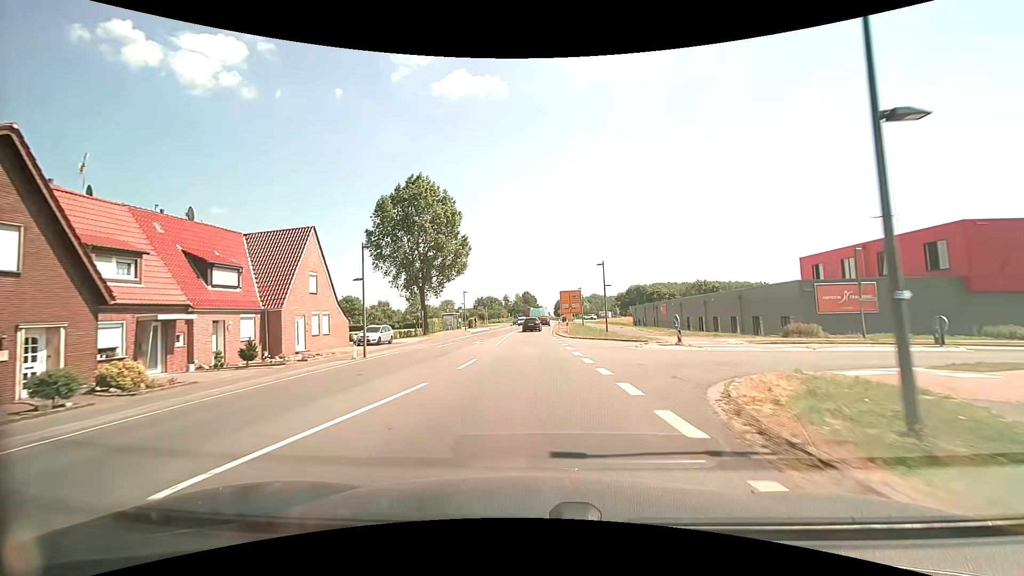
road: secondary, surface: asphalt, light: Day
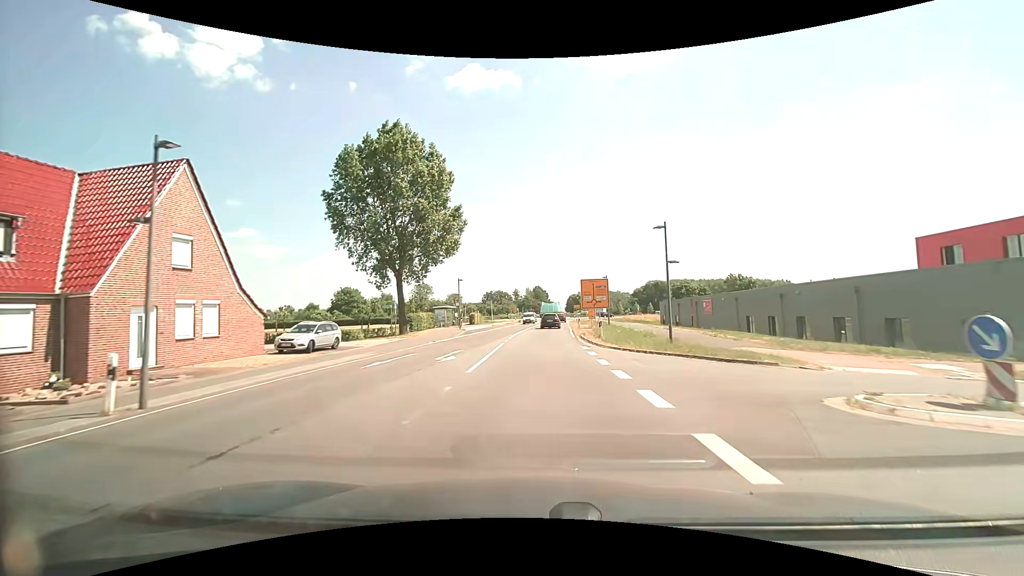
(-0.2, +13.5) m; -2°
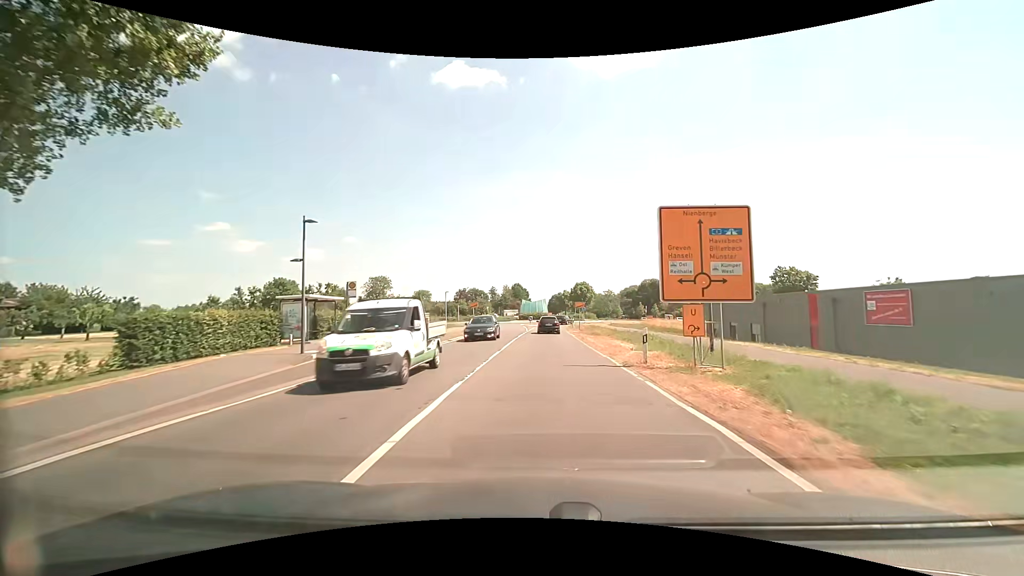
(+0.1, +32.4) m; +2°
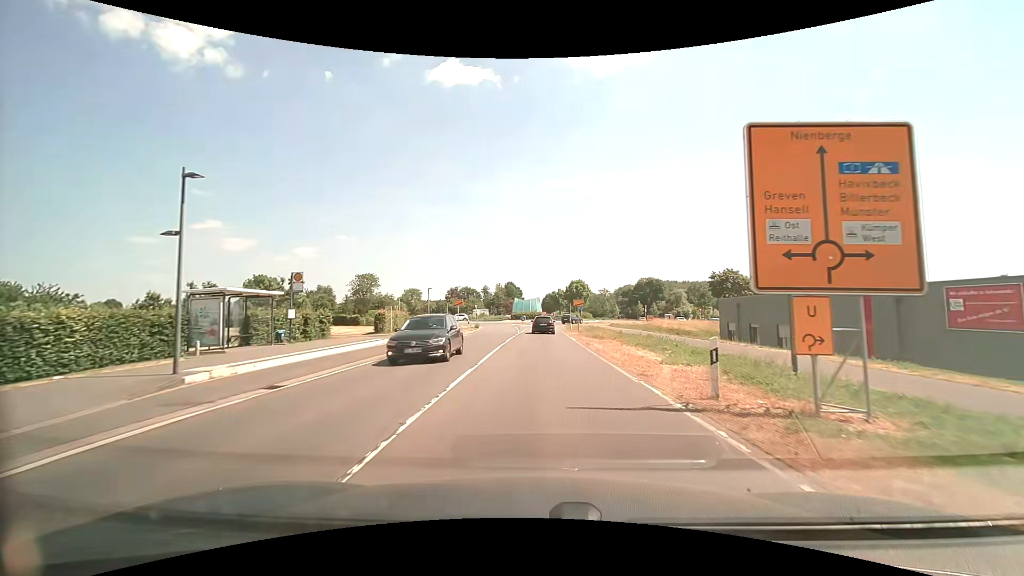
(+0.1, +6.3) m; +1°
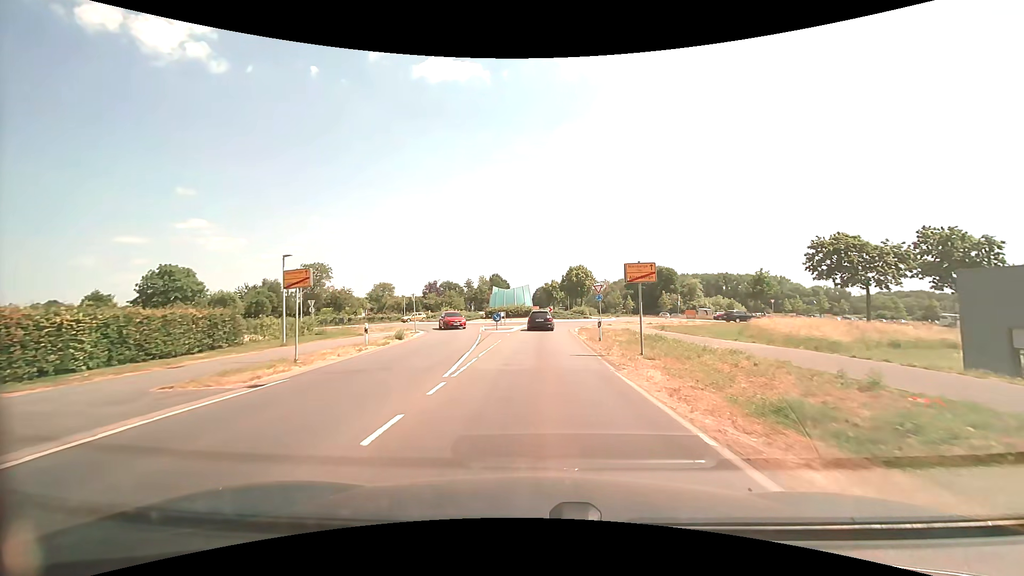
(0.0, +29.7) m; 0°
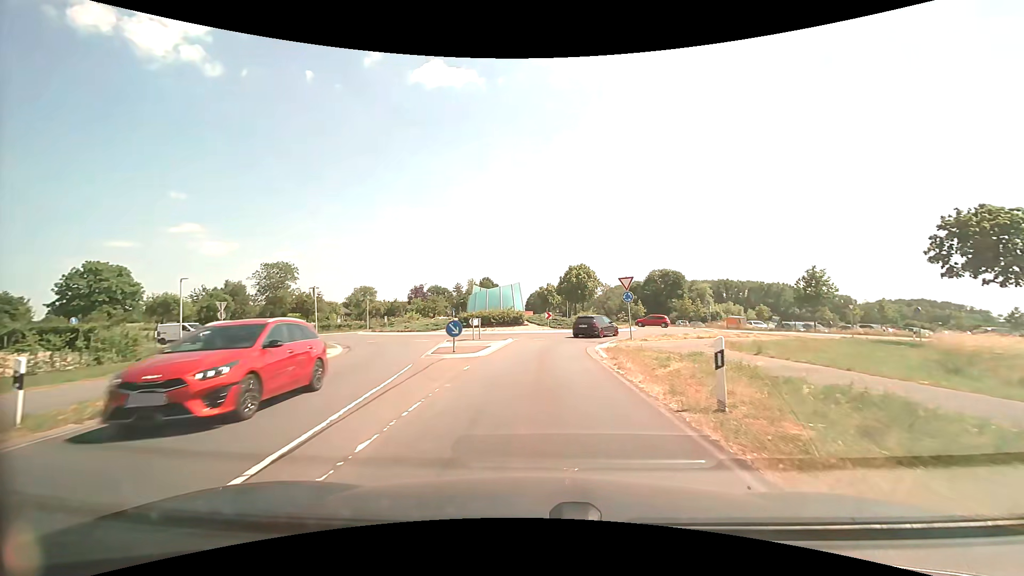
(+0.1, +15.3) m; 0°
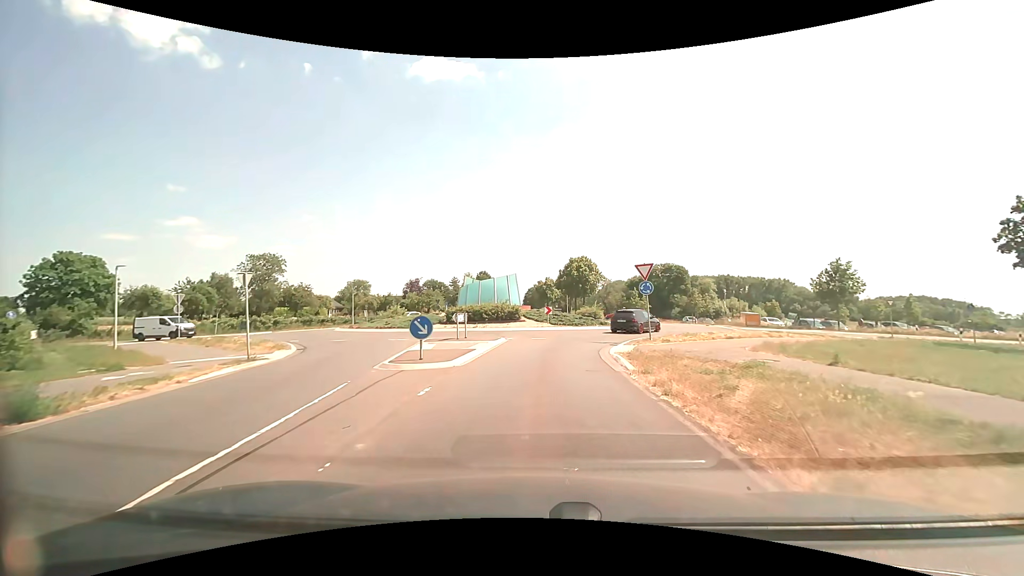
(+0.1, +4.8) m; +1°
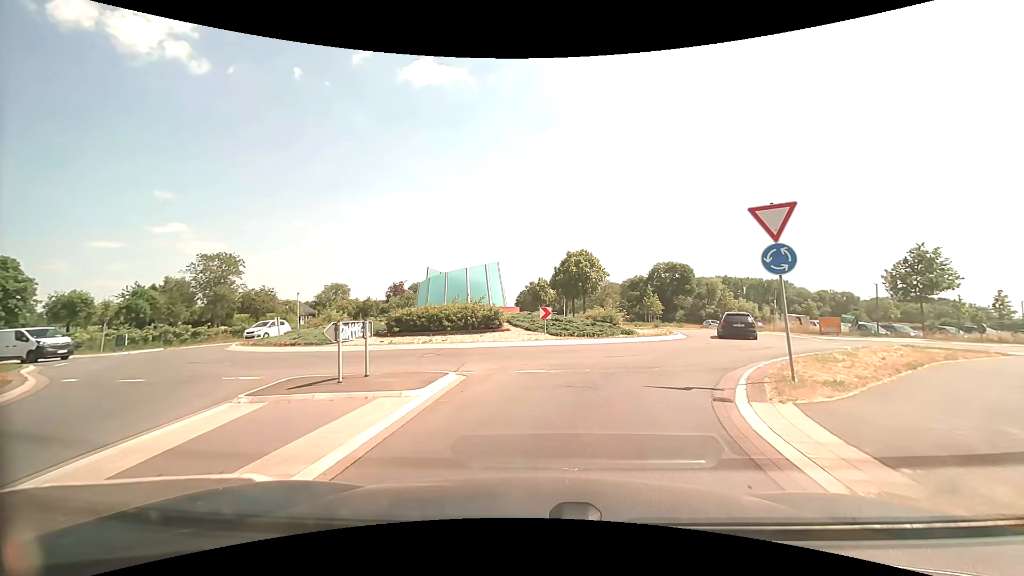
(+0.1, +12.3) m; +1°
(0, +10) (+4, +19) (+10, +27) (+11, +37) (+6, +45) (-3, +49) (-13, +47) (-21, +41) (-30, +37) (-40, +35) m
